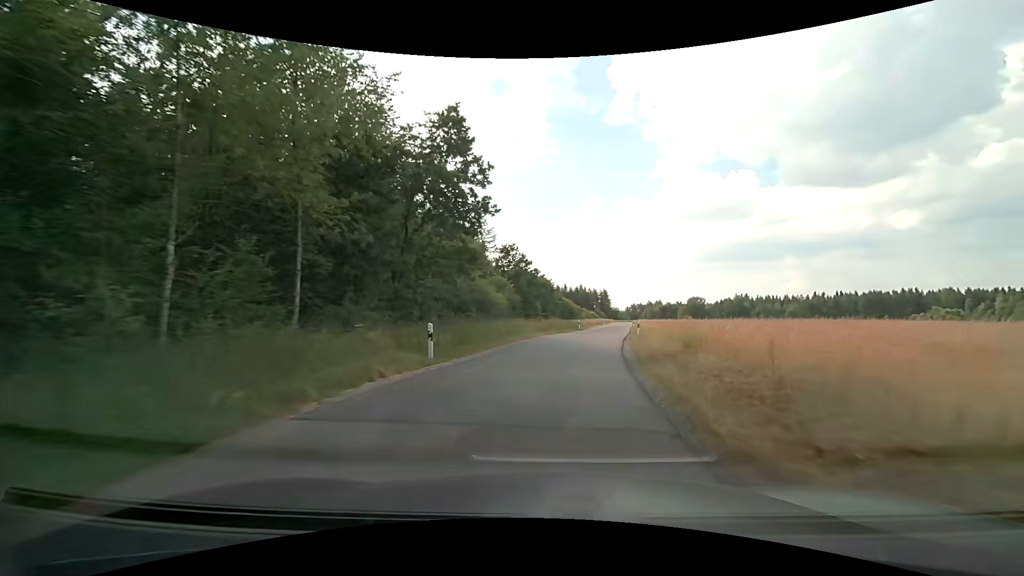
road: unclassified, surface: asphalt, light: Day
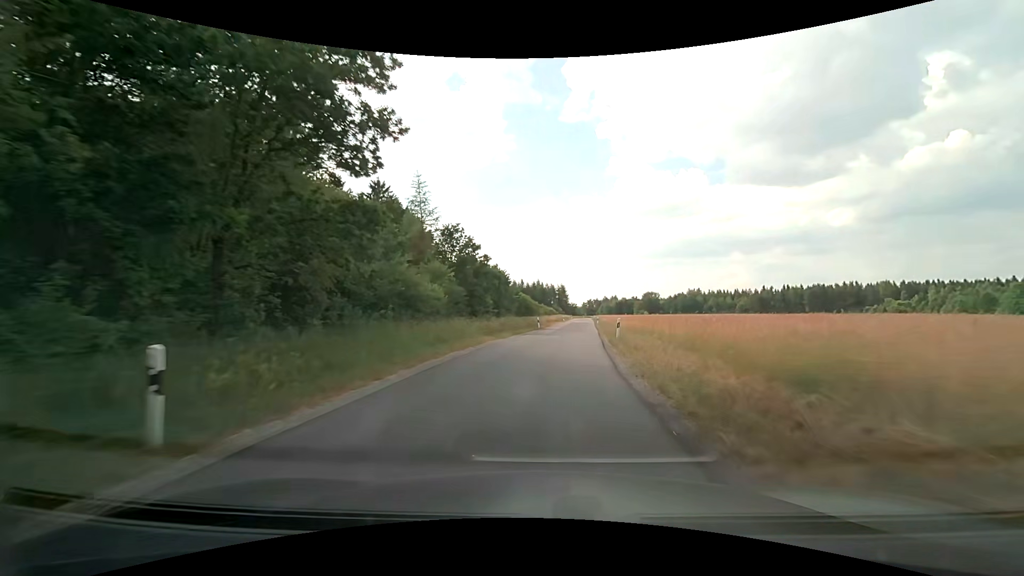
(+0.4, +8.6) m; +5°
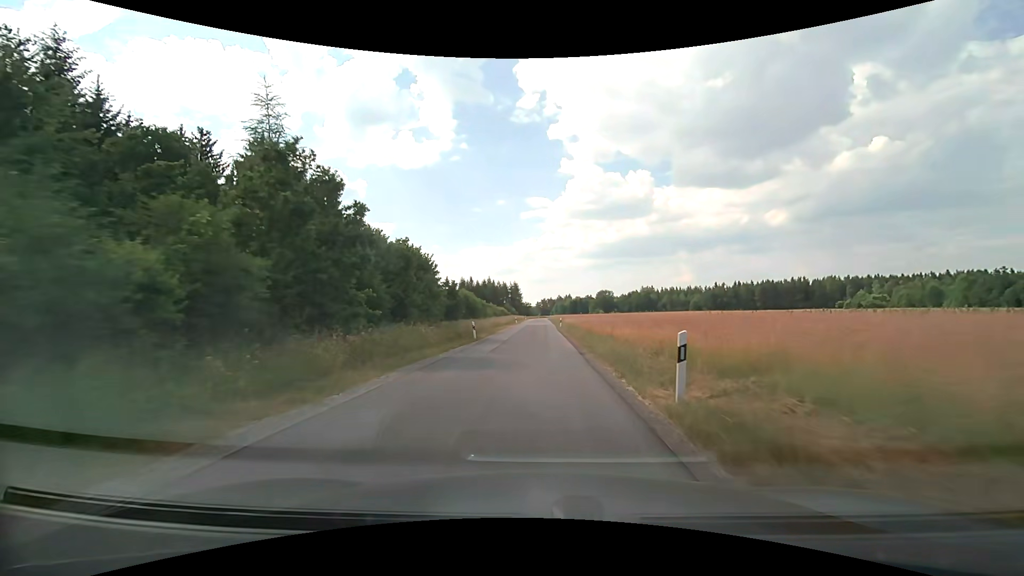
(+1.0, +17.5) m; +6°
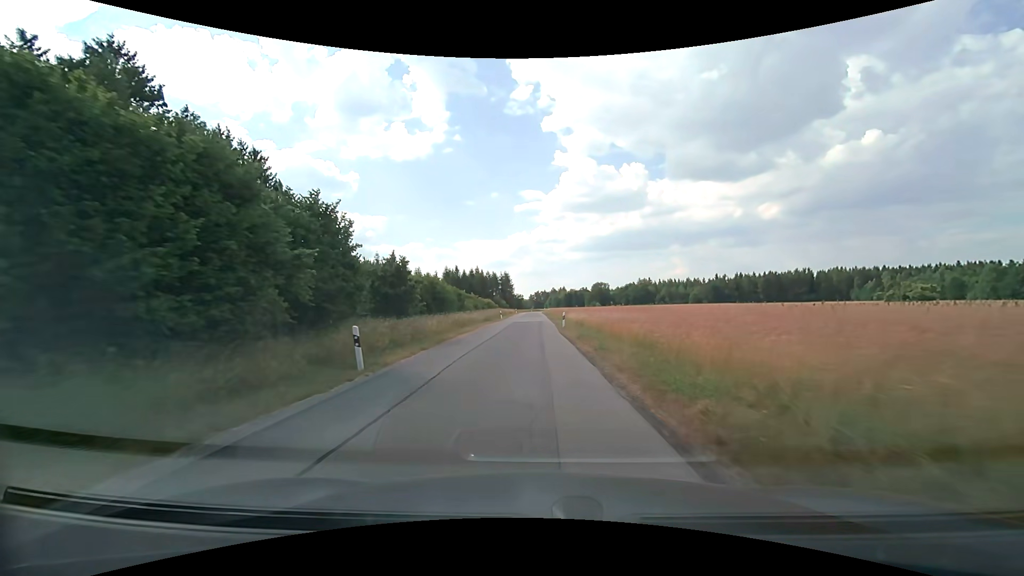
(+0.1, +18.0) m; +1°
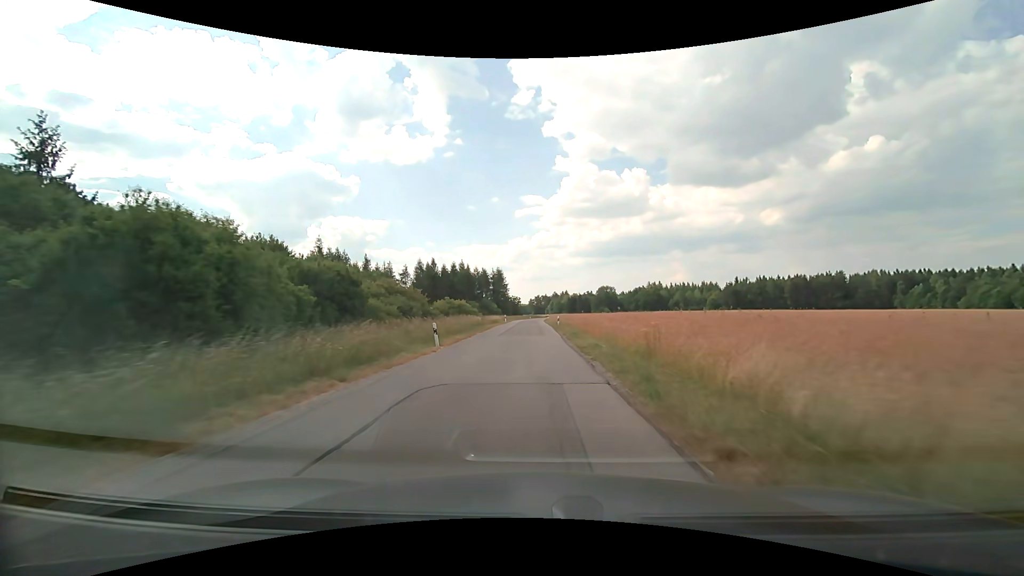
(-0.2, +37.3) m; 0°
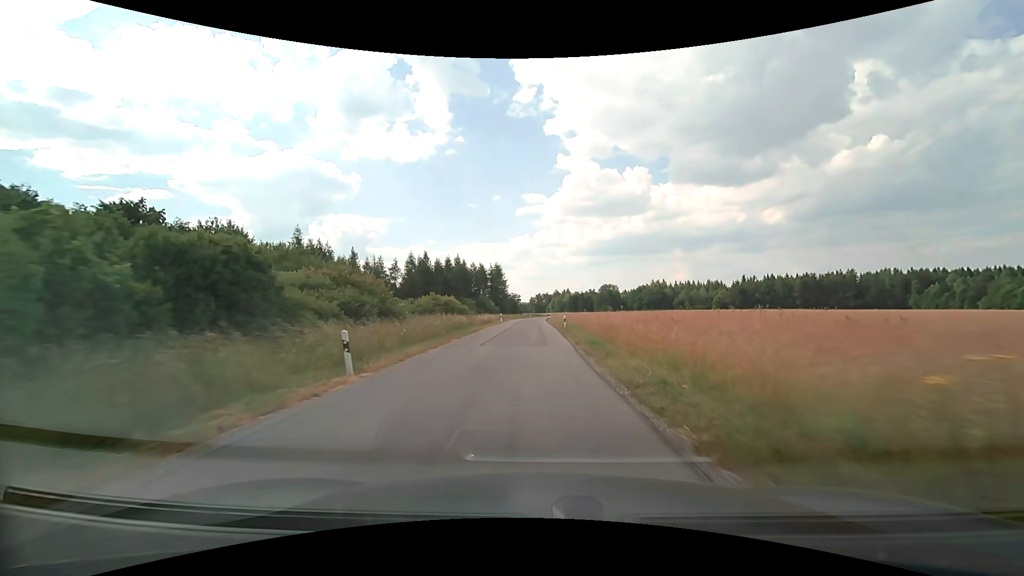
(0.0, +9.6) m; 0°
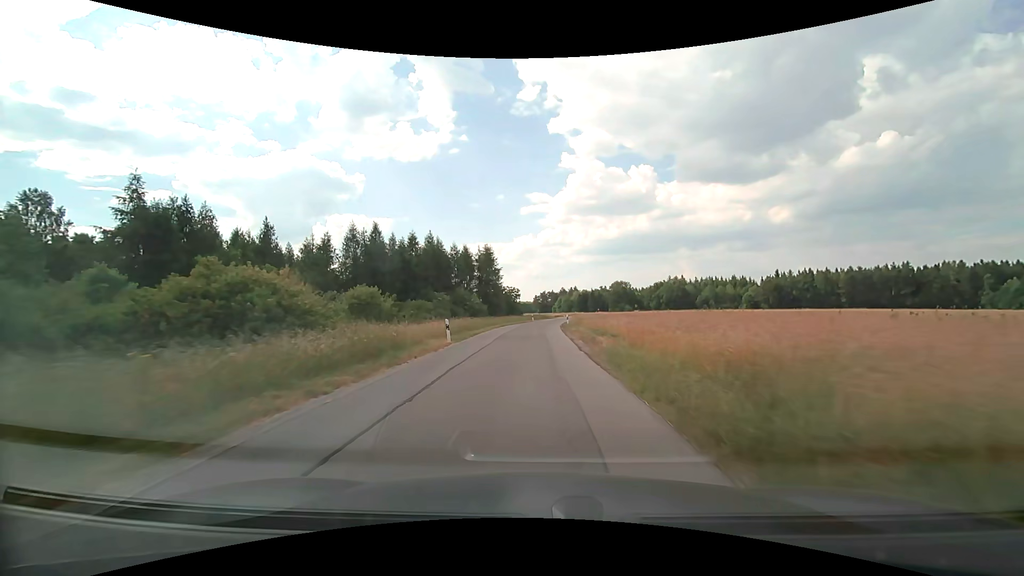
(-0.4, +38.5) m; -1°
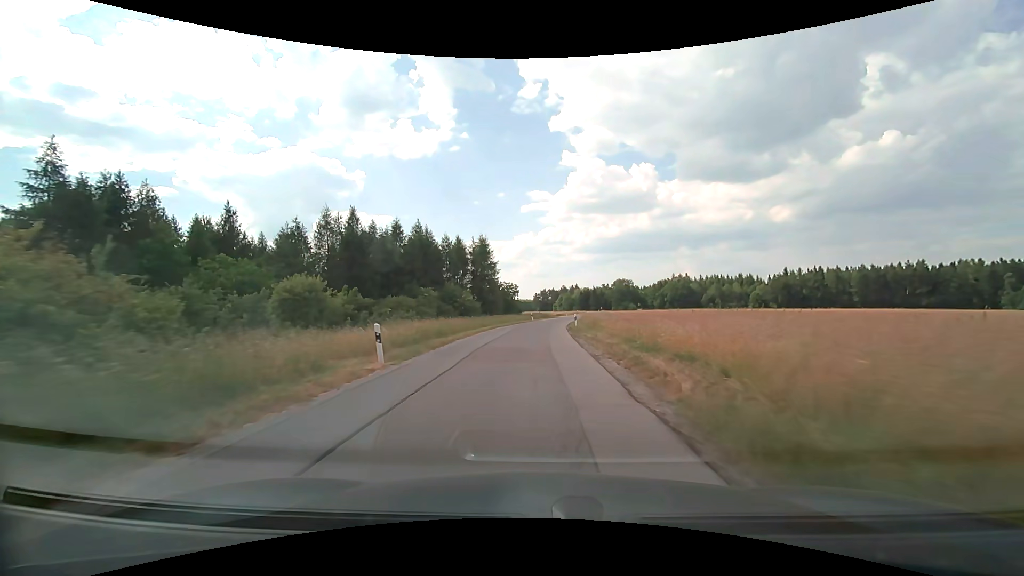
(0.0, +9.6) m; 0°
(0, +10) (0, +20) (0, +30) (+1, +40) (+1, +50) (+2, +60) (+4, +70) (+5, +80) (+6, +90) (+8, +100) m
